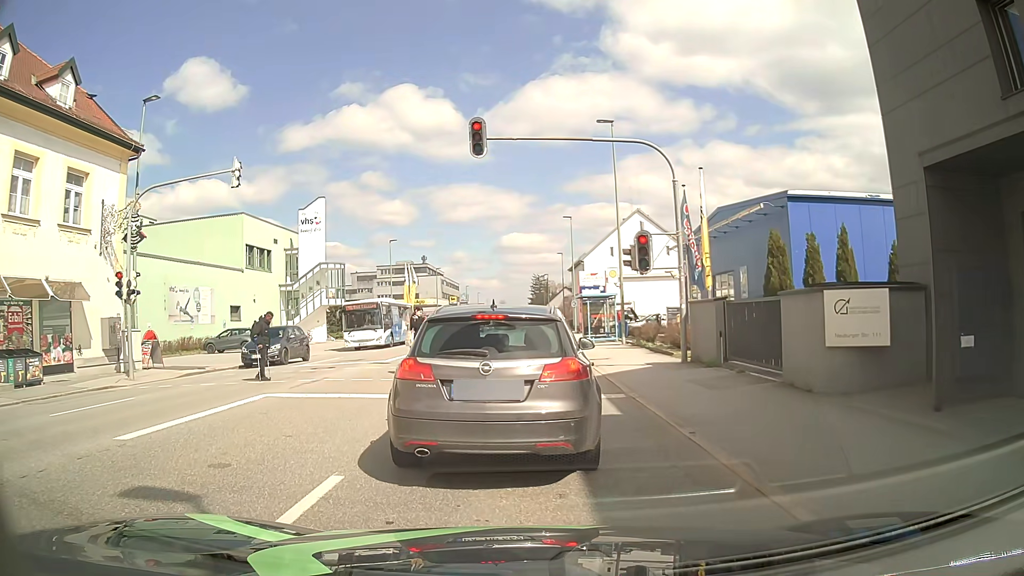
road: tertiary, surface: asphalt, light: Day
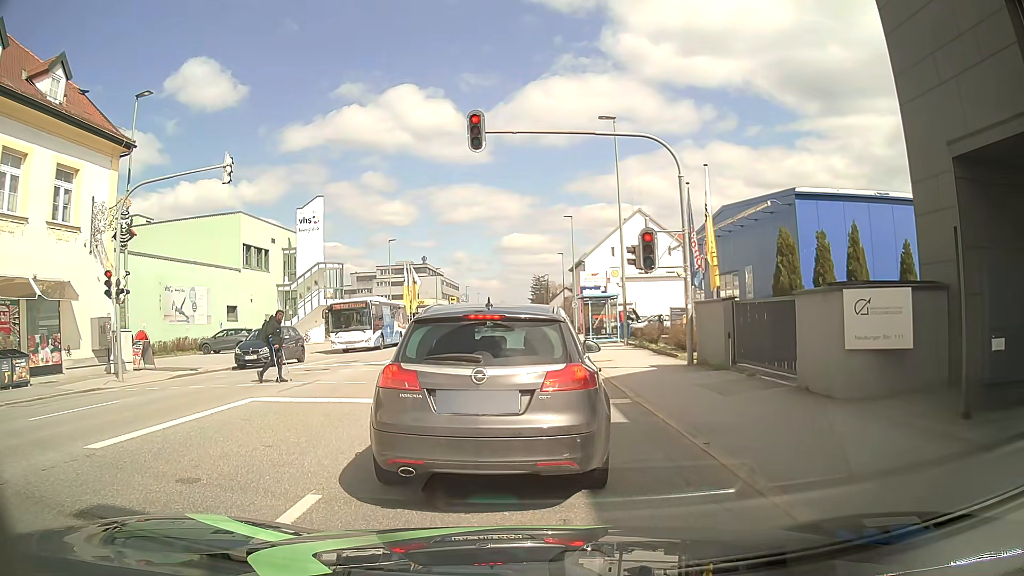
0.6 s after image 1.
(0.0, +0.6) m; 0°
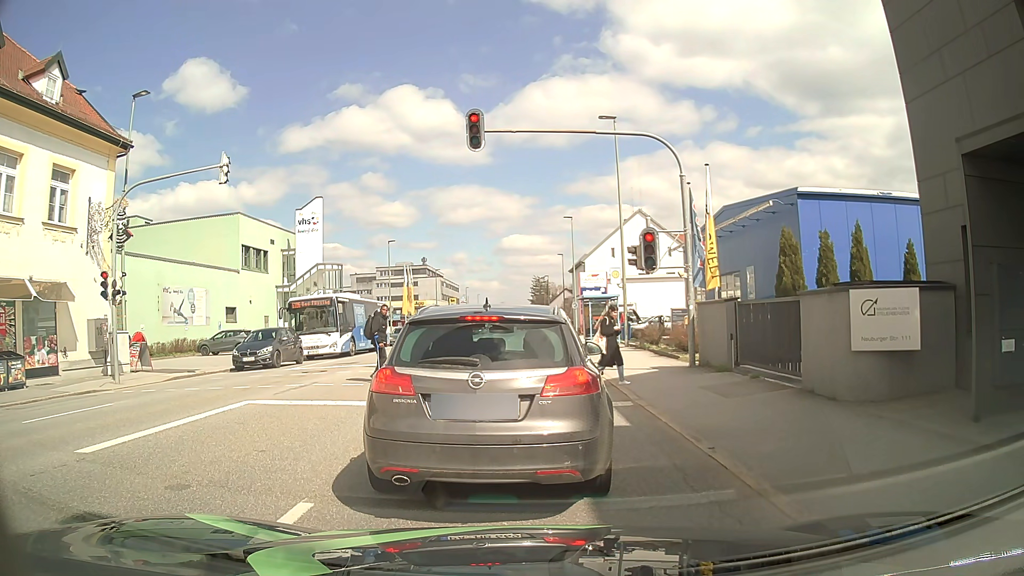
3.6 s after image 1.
(0.0, +0.3) m; 0°
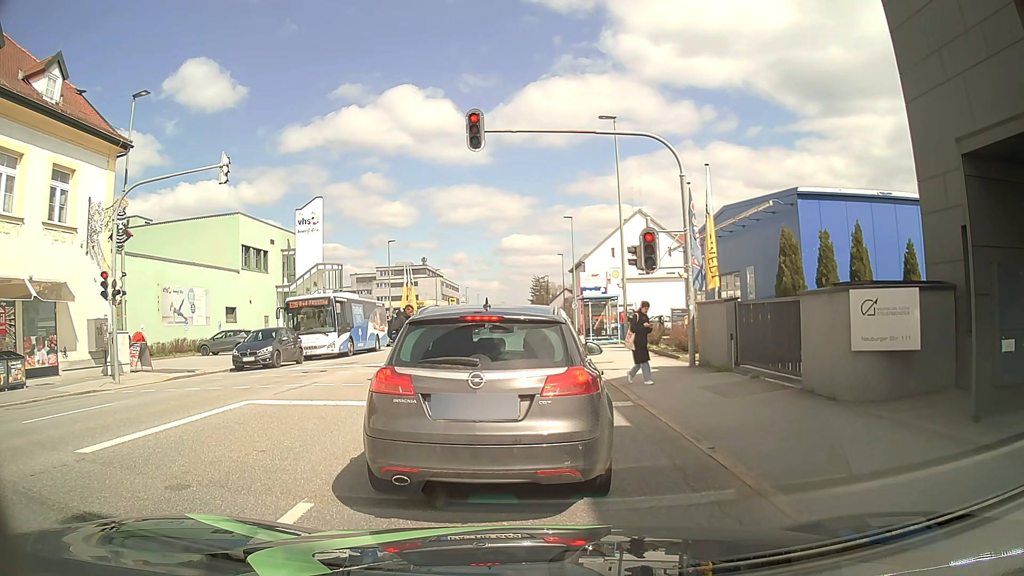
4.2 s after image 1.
(0.0, 0.0) m; 0°
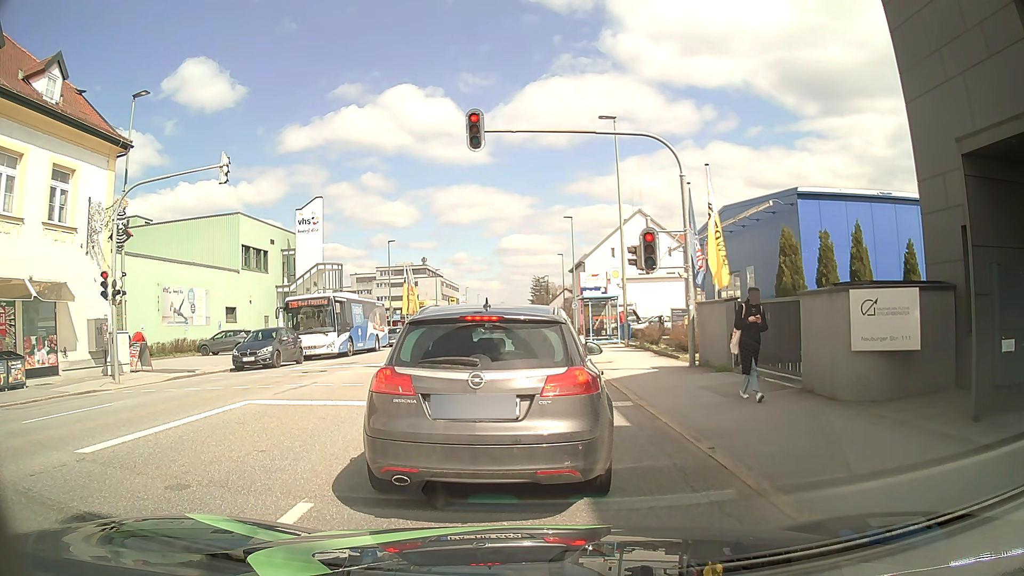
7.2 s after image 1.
(0.0, 0.0) m; 0°
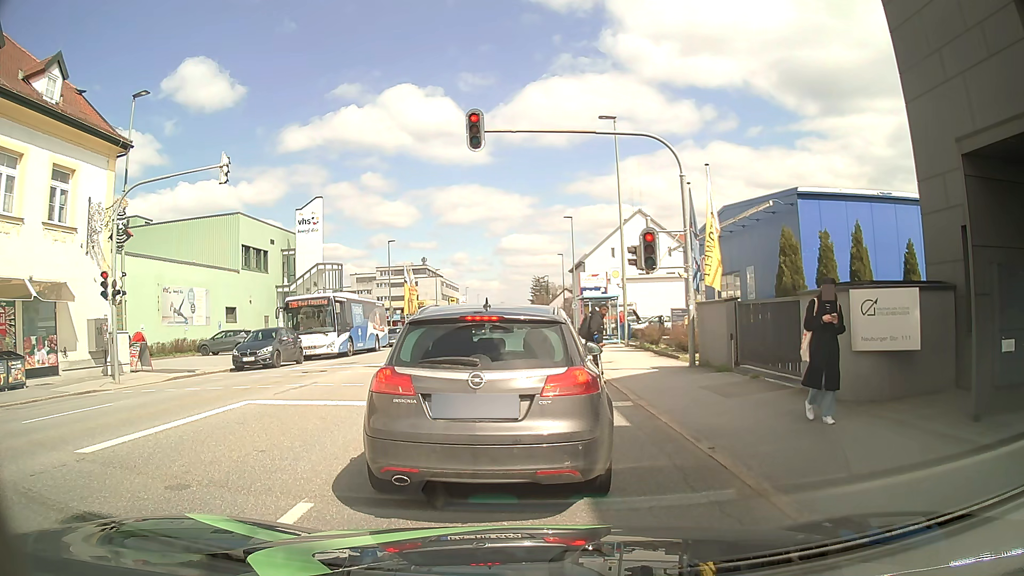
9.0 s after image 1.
(0.0, 0.0) m; 0°
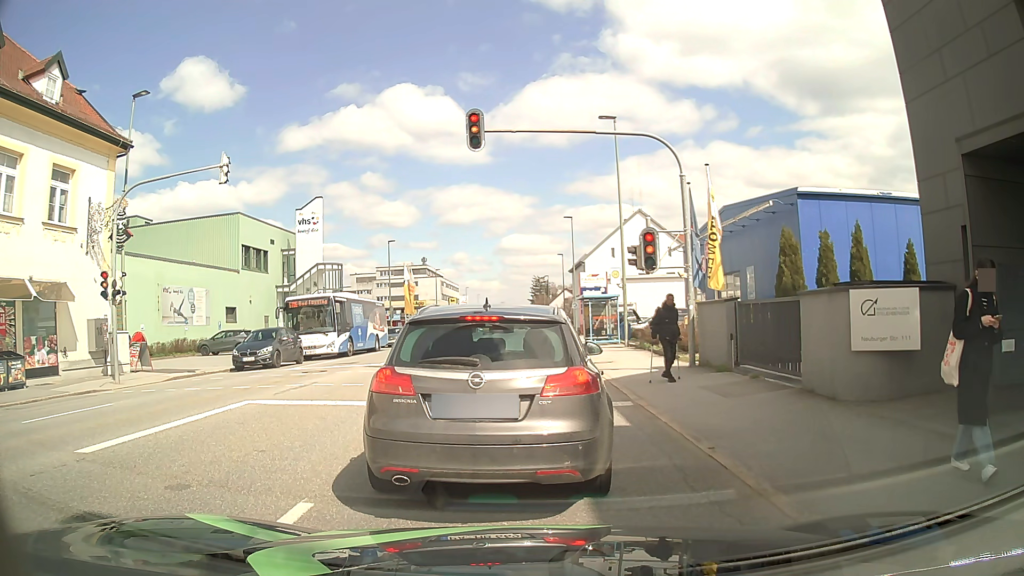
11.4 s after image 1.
(0.0, 0.0) m; 0°
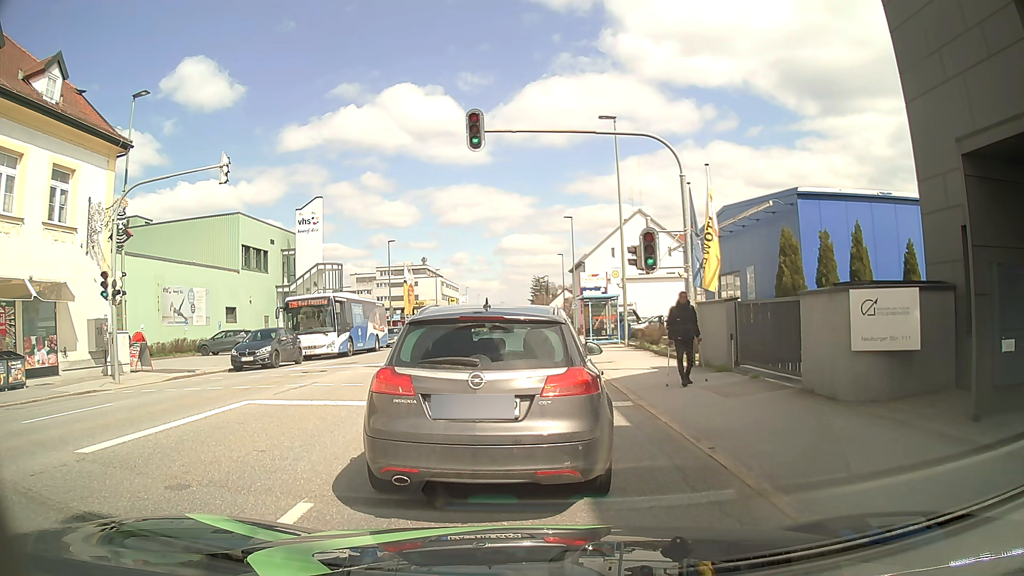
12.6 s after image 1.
(0.0, 0.0) m; 0°
